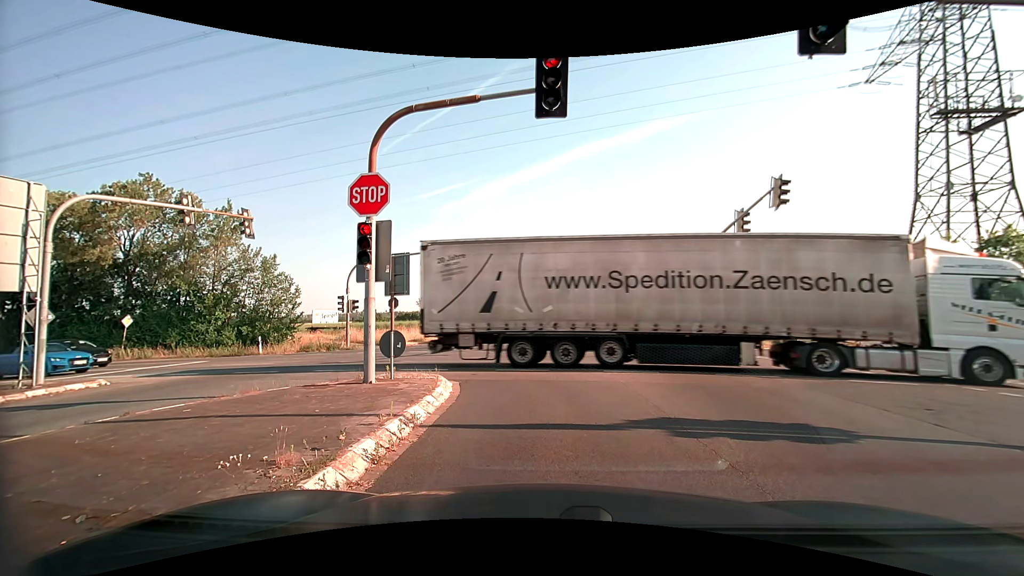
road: secondary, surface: asphalt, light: Day
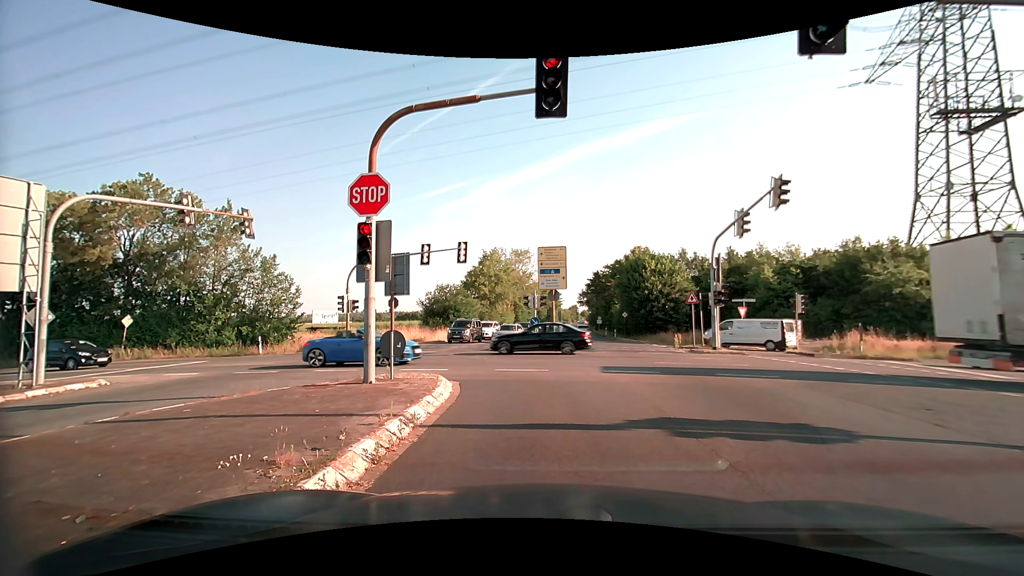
(0.0, 0.0) m; 0°
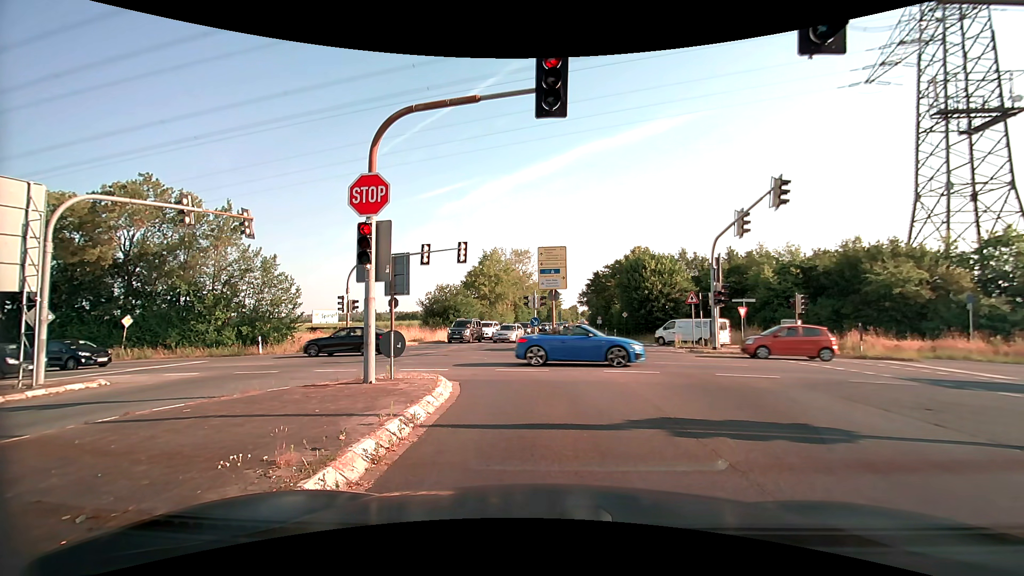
(0.0, 0.0) m; 0°
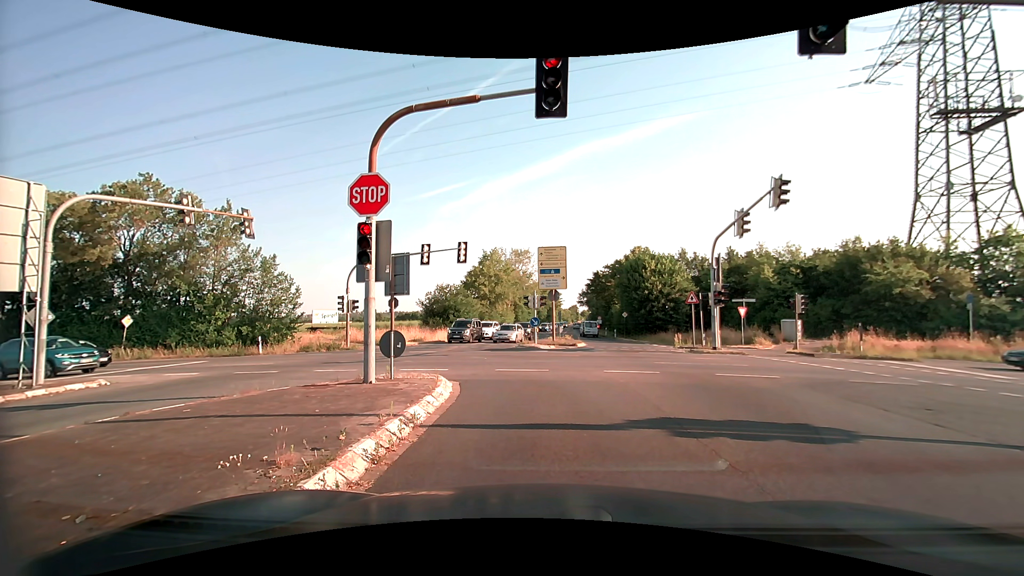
(0.0, 0.0) m; 0°
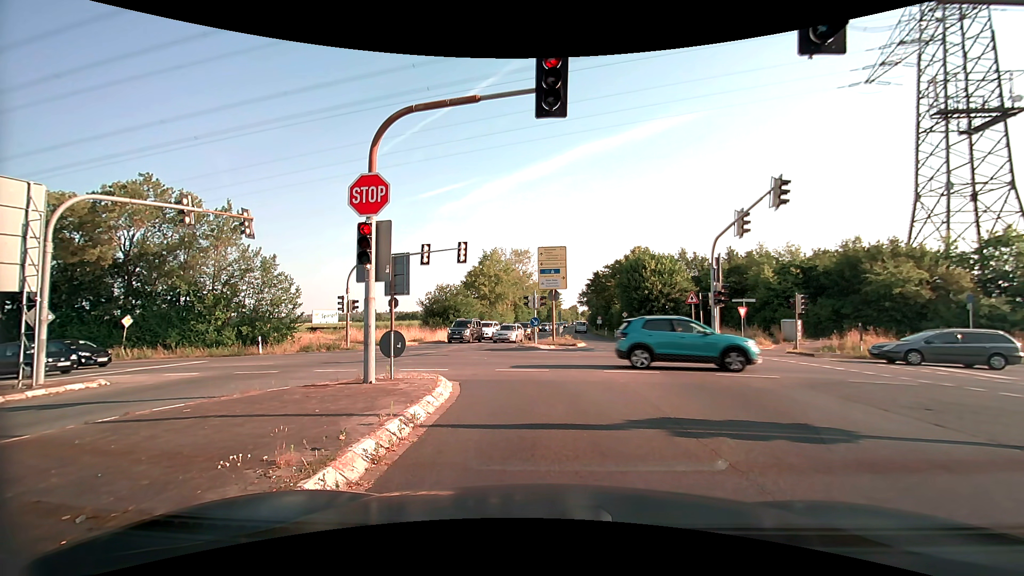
(0.0, 0.0) m; 0°
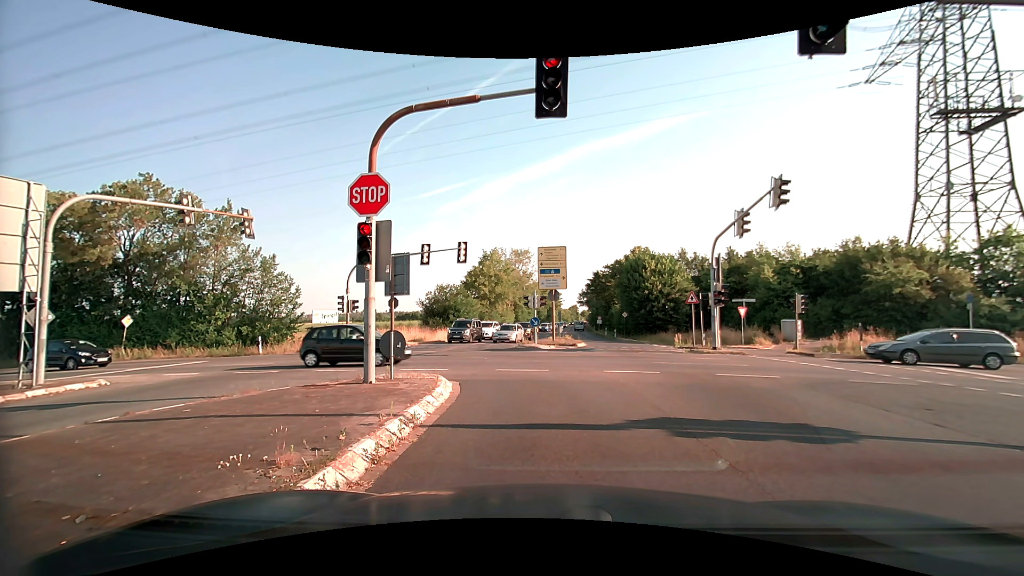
(0.0, 0.0) m; 0°
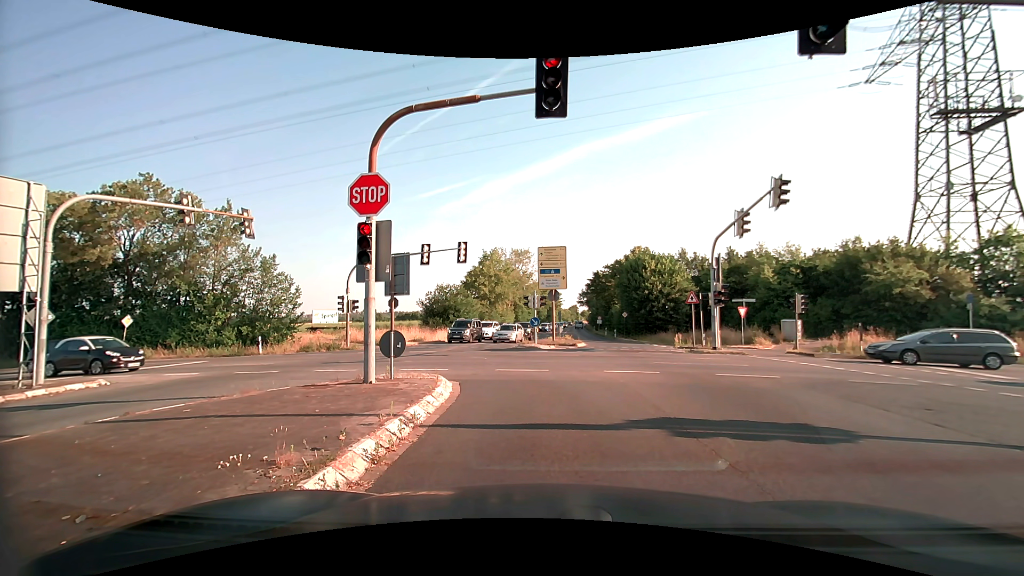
(0.0, 0.0) m; 0°
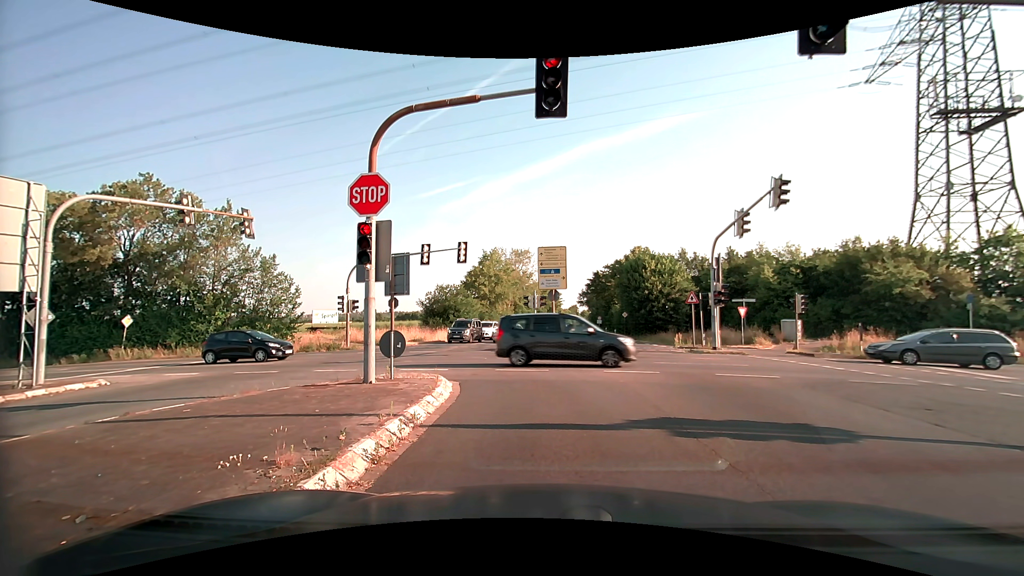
(0.0, 0.0) m; 0°
